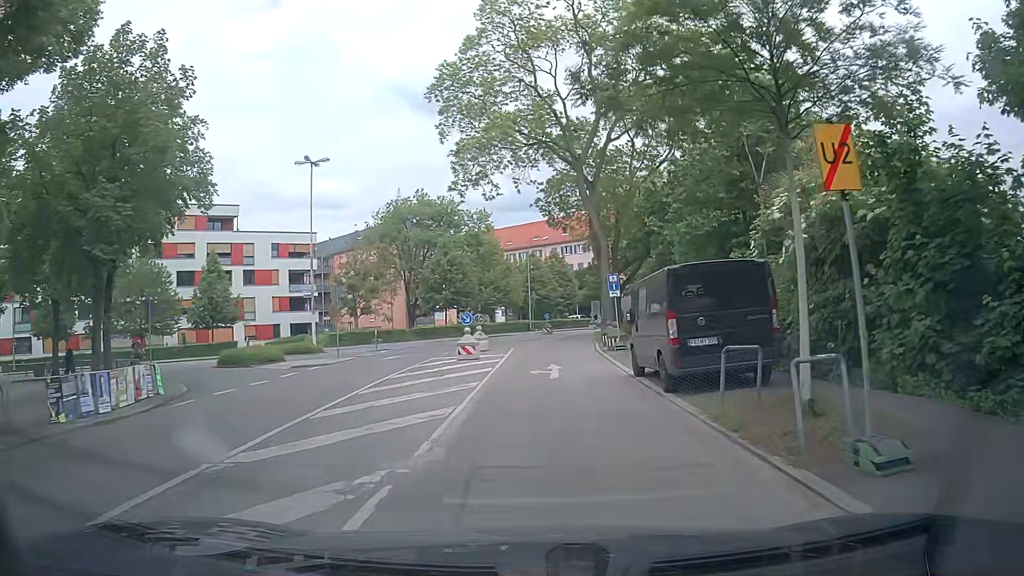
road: tertiary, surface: asphalt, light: Day
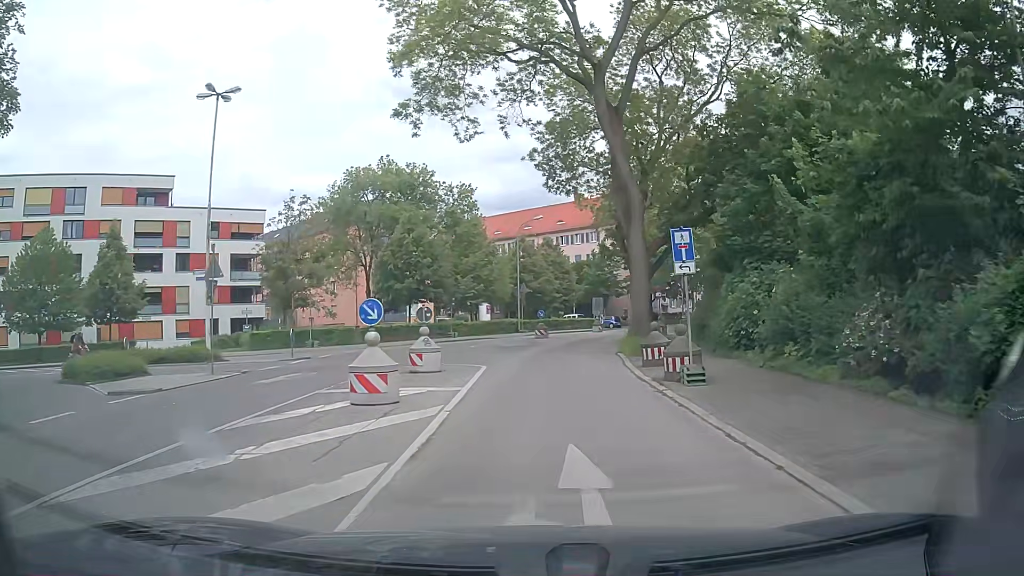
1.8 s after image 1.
(-0.1, +13.3) m; -1°
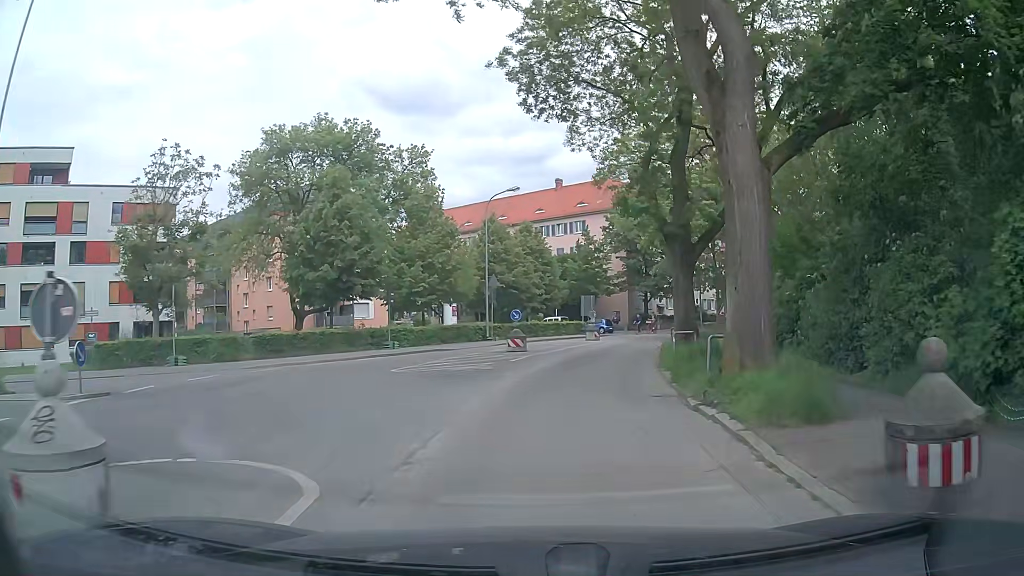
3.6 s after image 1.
(+0.4, +13.4) m; +2°
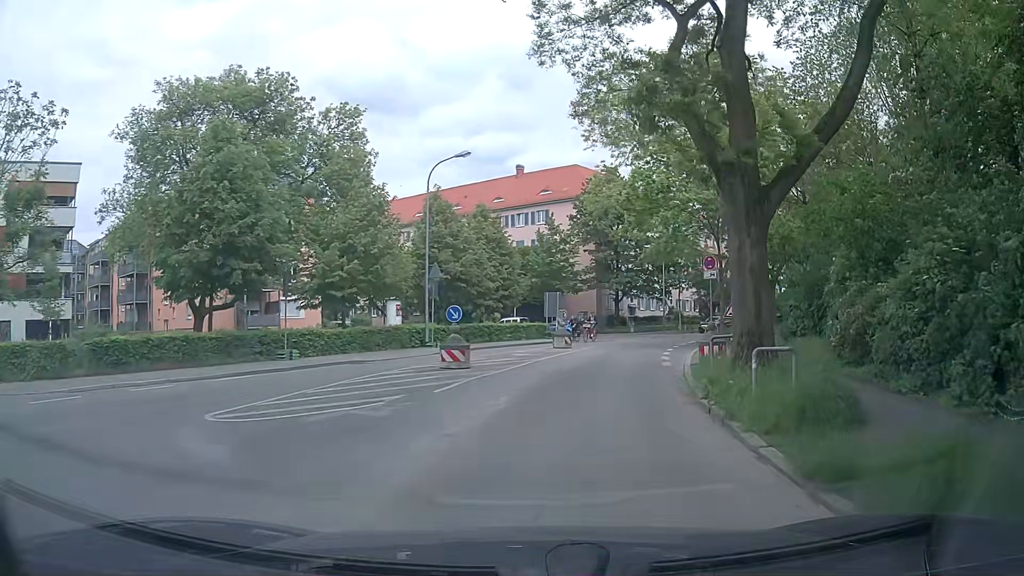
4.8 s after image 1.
(+0.4, +9.0) m; +5°
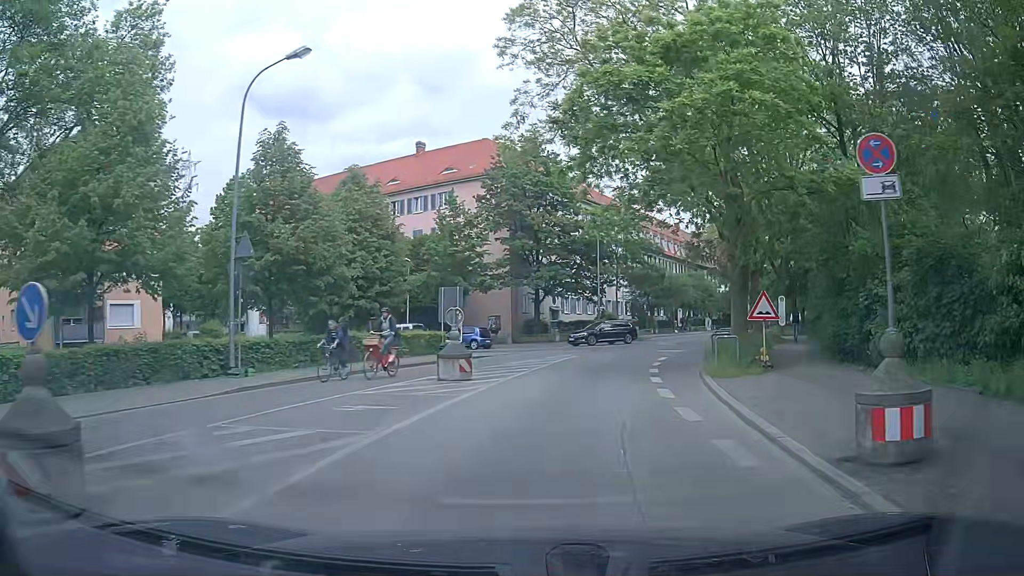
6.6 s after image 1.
(+0.7, +13.6) m; +5°
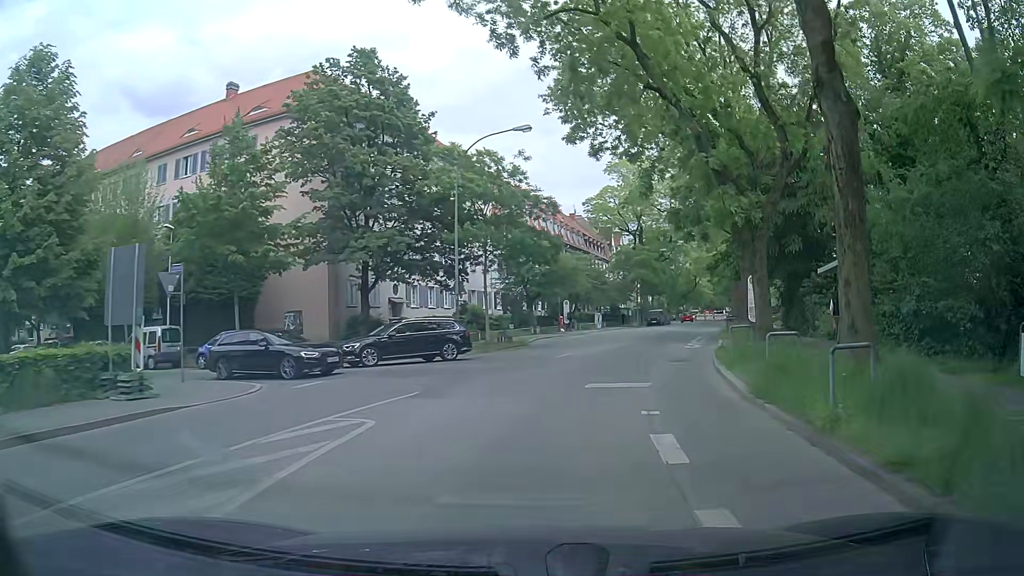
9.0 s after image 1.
(+2.3, +18.0) m; +14°
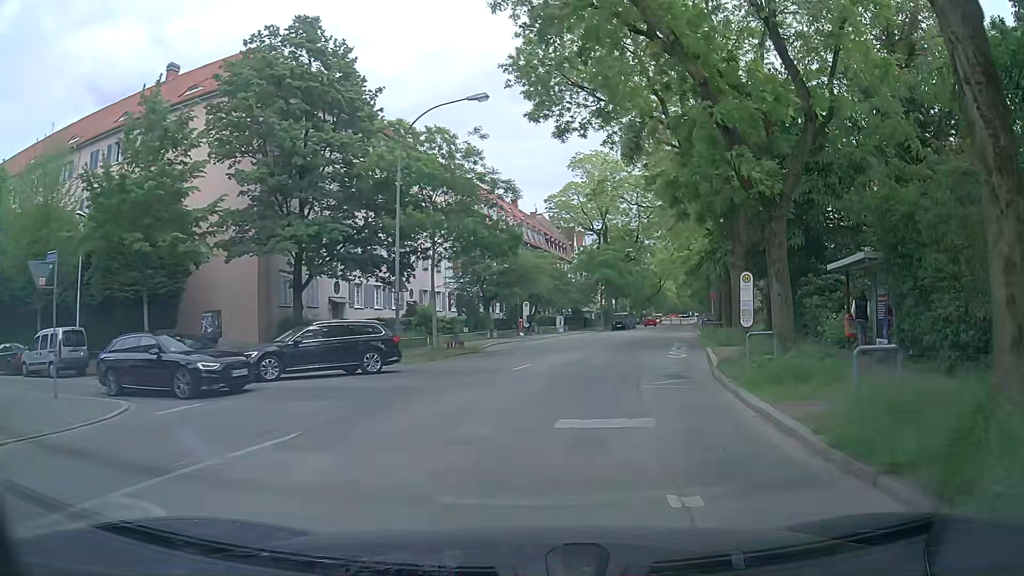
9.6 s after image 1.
(+0.1, +4.5) m; +5°
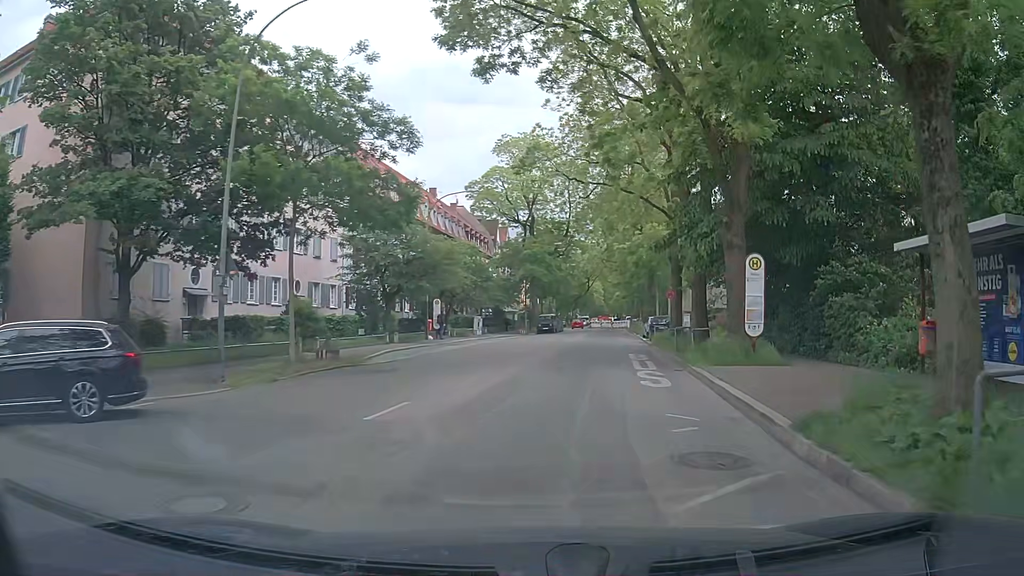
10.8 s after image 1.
(+0.1, +8.9) m; +5°
(0, +10) (+2, +20) (+3, +30) (+4, +40) (+5, +50) (+6, +60) (+7, +70) (+8, +80) (+7, +90) (+6, +100) m
